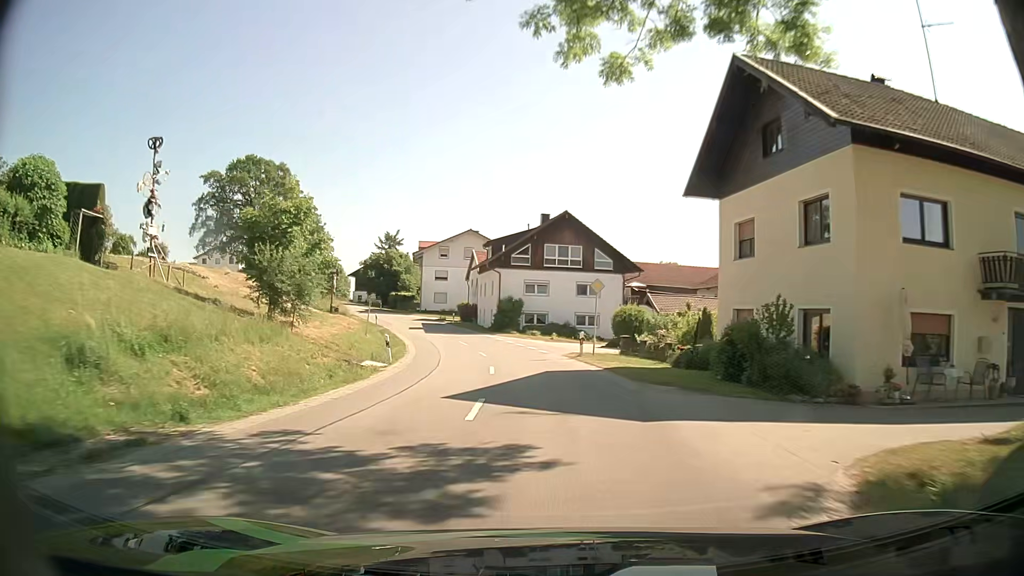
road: secondary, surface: asphalt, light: Day
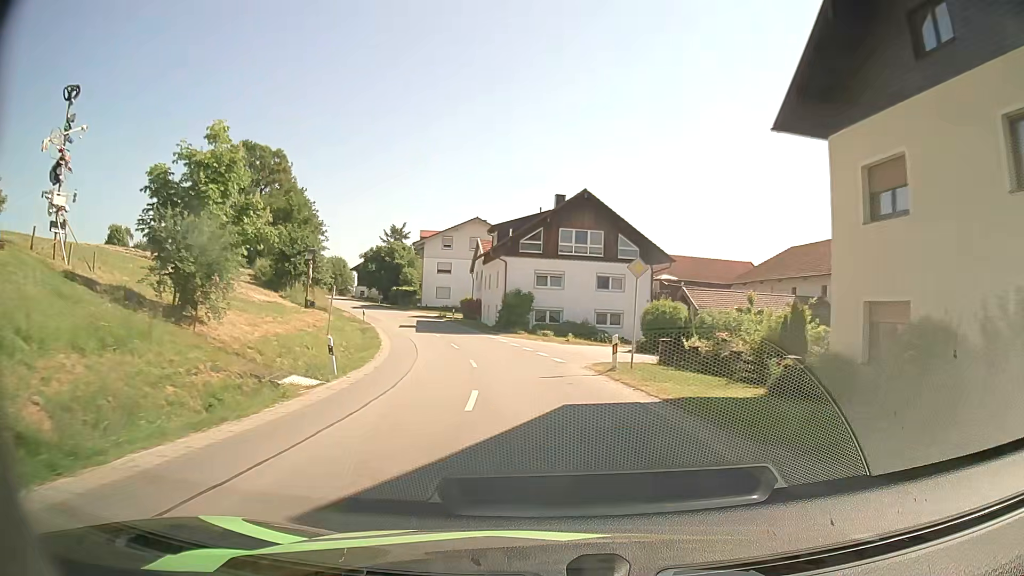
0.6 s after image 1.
(0.0, +8.0) m; 0°
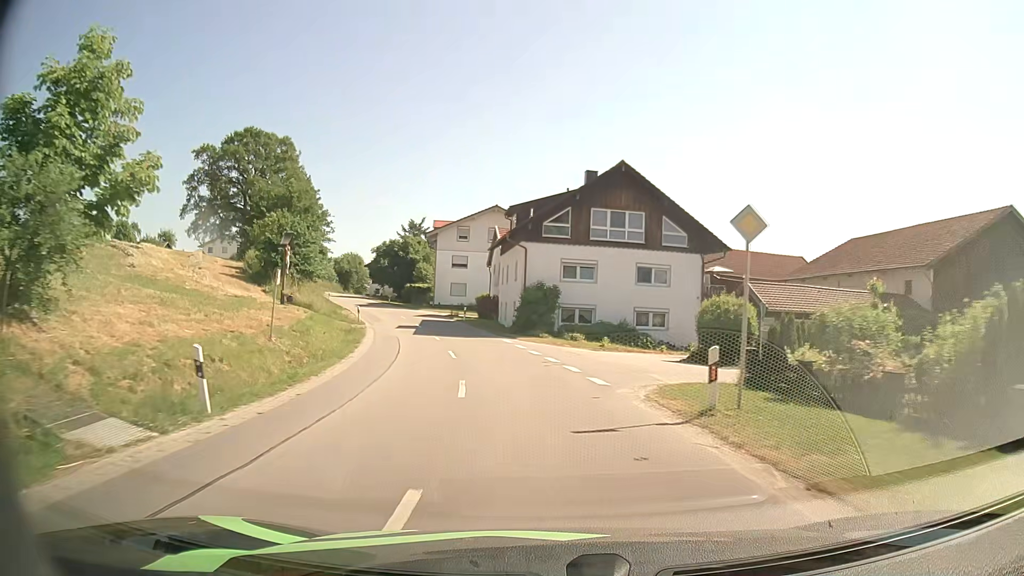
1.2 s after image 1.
(-0.2, +8.0) m; -3°
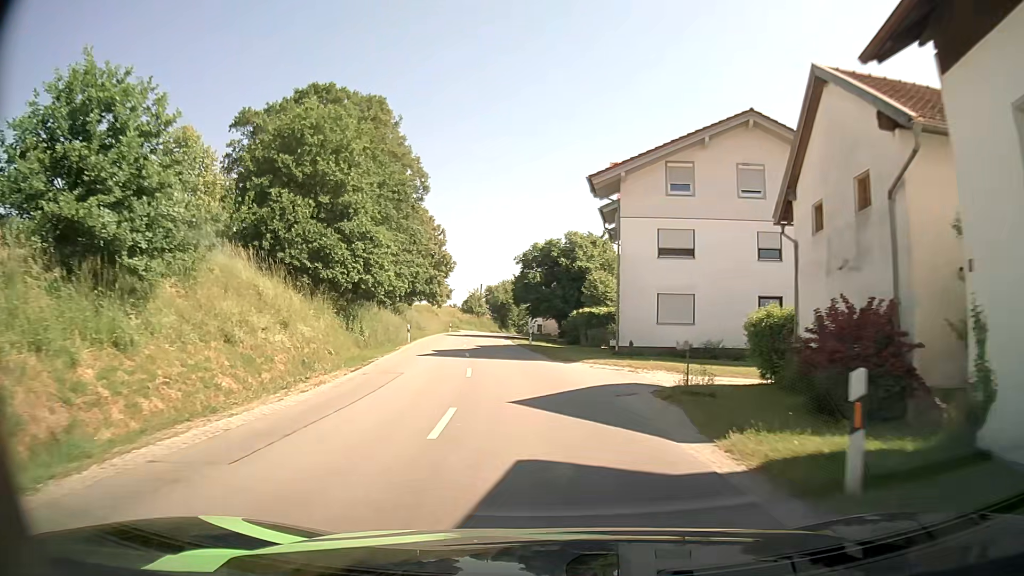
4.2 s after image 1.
(-5.8, +39.1) m; -16°
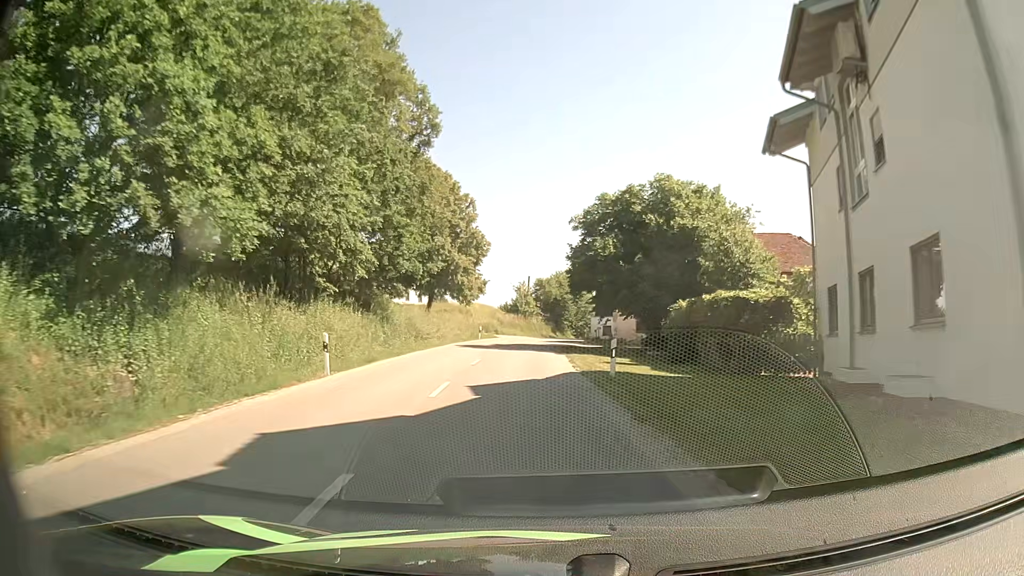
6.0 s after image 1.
(-1.2, +23.0) m; -5°
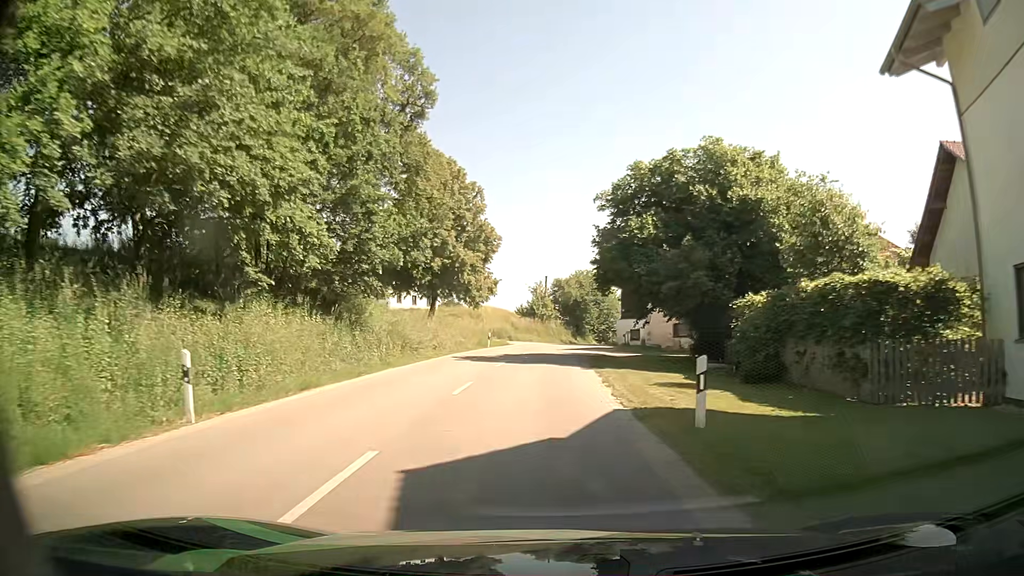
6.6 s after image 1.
(-0.1, +7.9) m; -2°
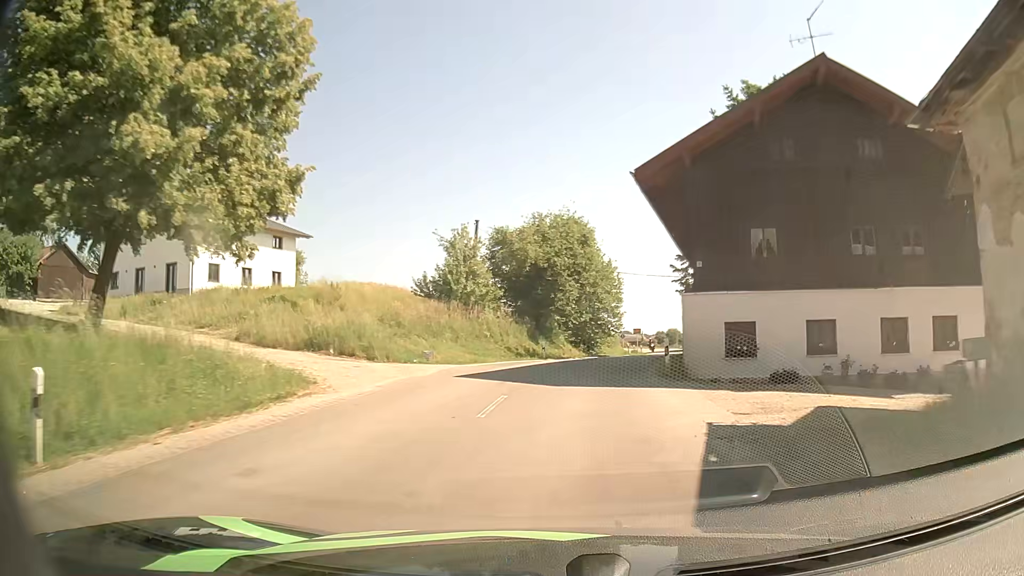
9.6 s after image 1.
(+0.6, +40.2) m; +4°
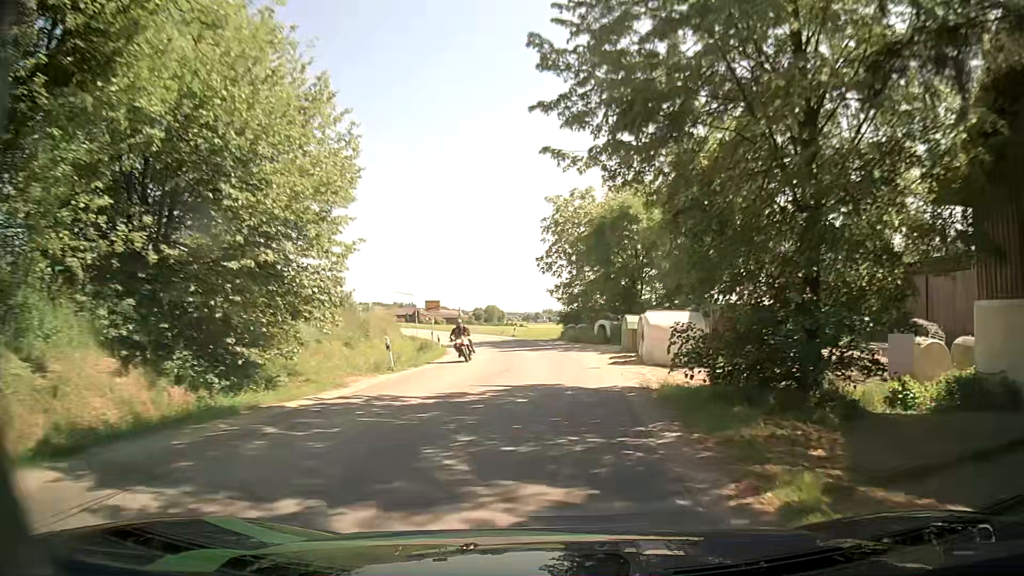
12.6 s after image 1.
(+5.9, +37.7) m; +15°
(0, +10) (0, +20) (0, +30) (-1, +40) (-3, +50) (-5, +59) (-8, +69) (-11, +79) (-15, +88) (-18, +97) m
